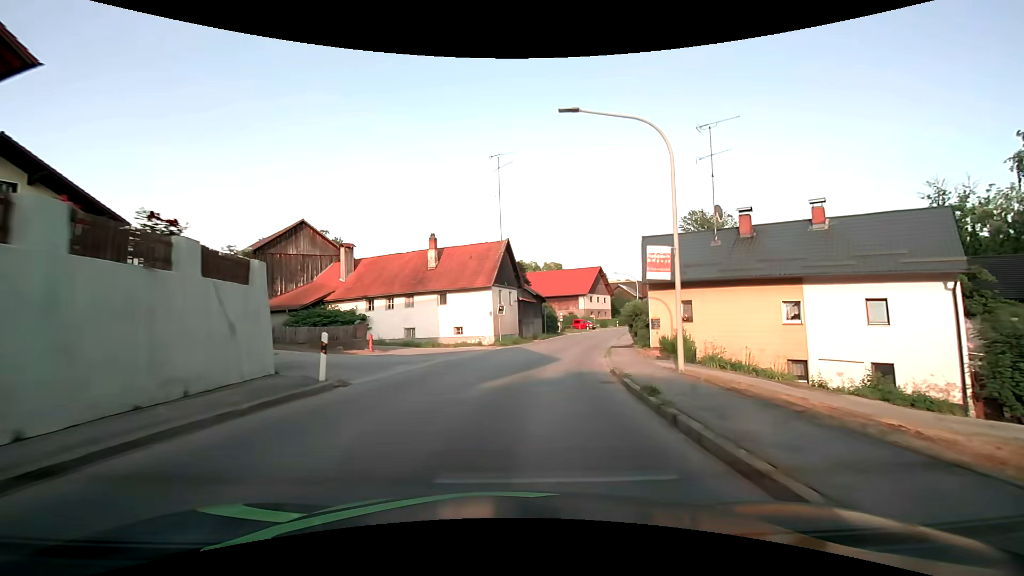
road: secondary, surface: asphalt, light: Day
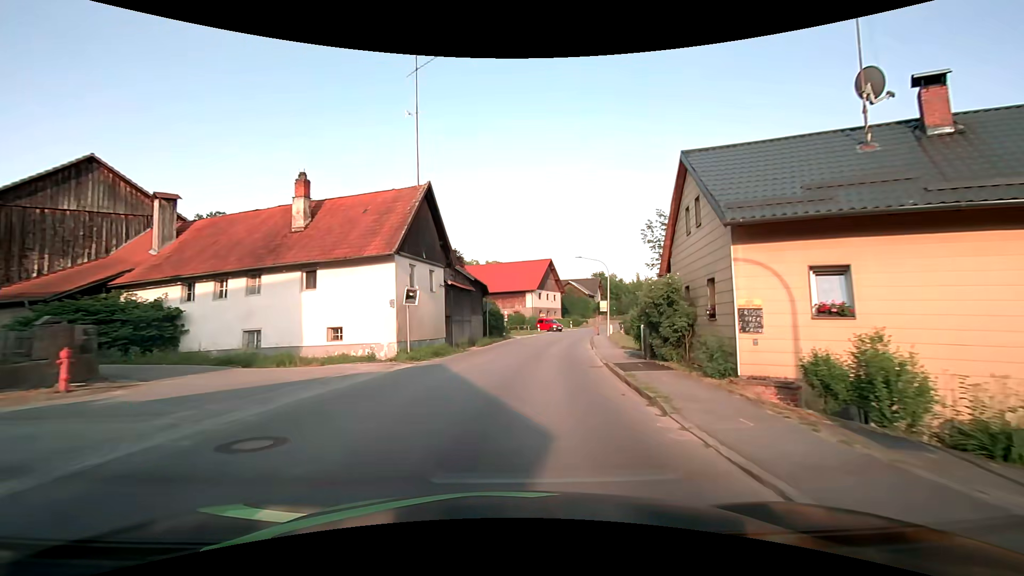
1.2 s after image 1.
(+0.9, +15.2) m; +7°
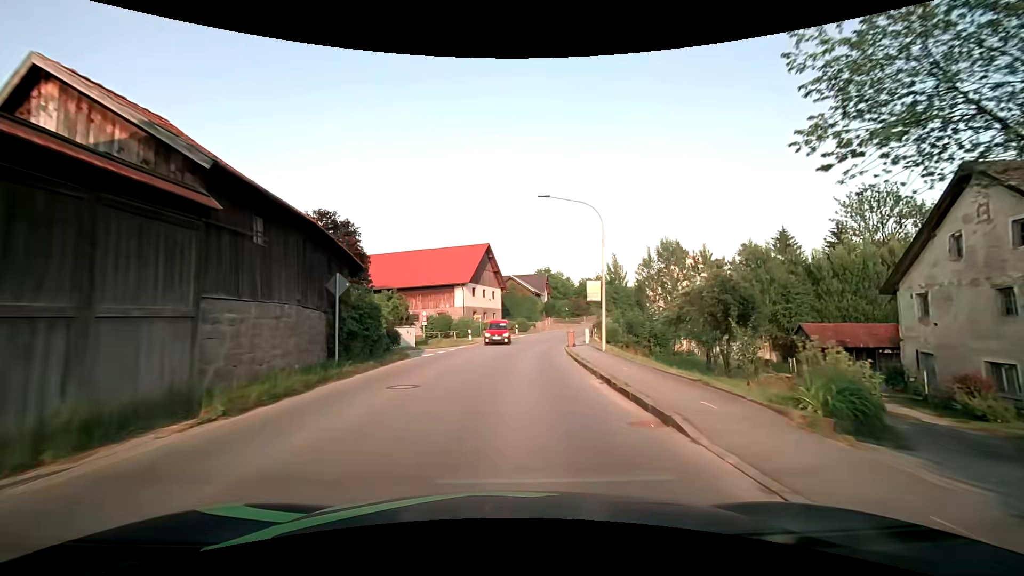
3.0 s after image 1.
(+1.8, +22.8) m; +7°
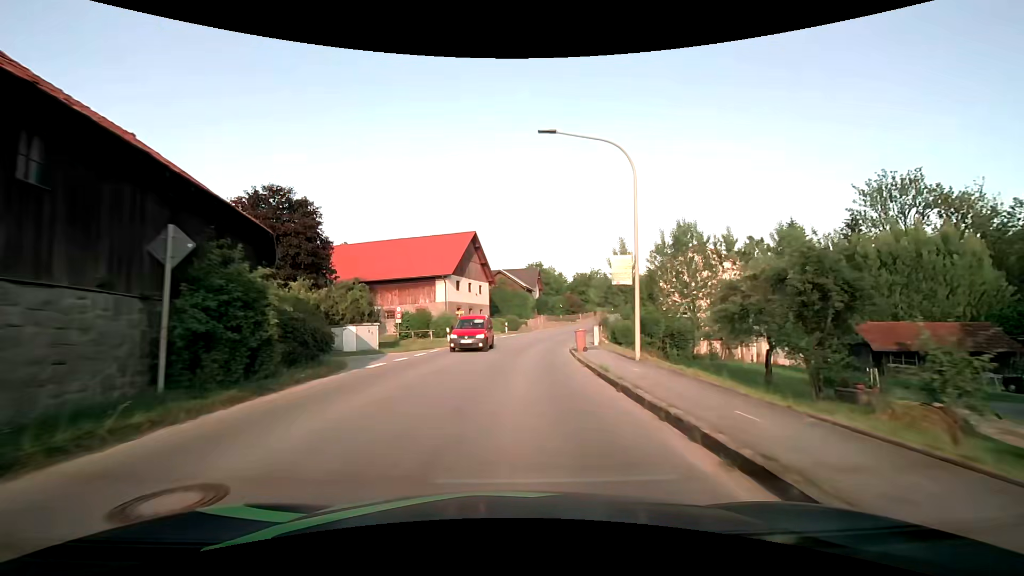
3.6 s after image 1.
(+0.2, +7.6) m; +2°
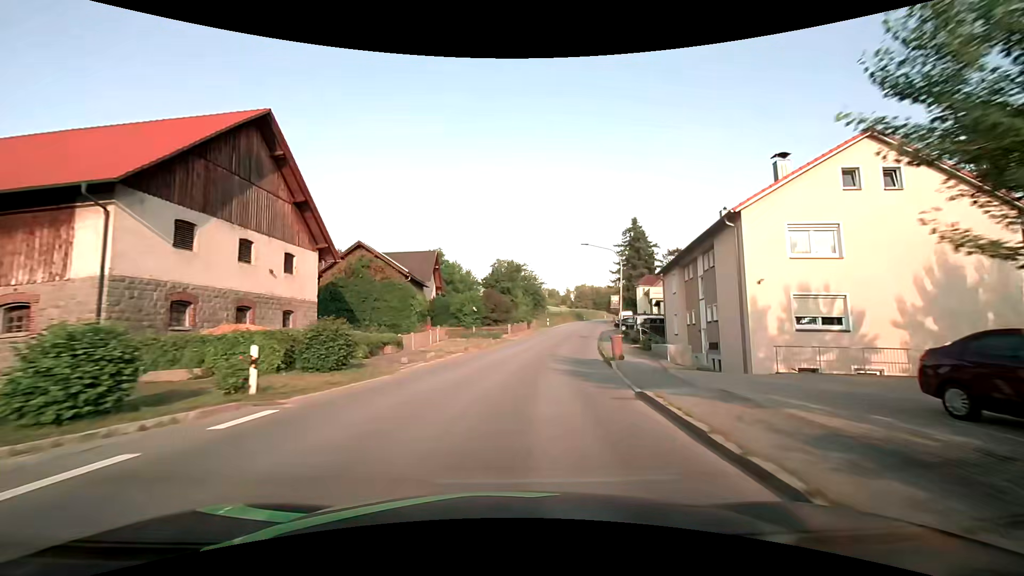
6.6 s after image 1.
(+2.5, +37.7) m; +11°
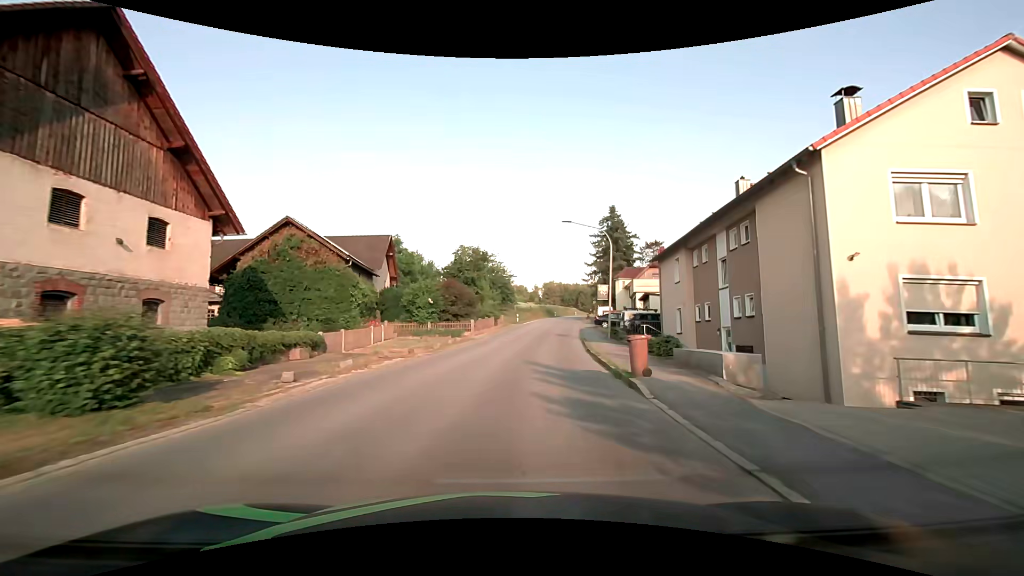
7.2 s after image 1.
(+0.2, +7.5) m; +3°
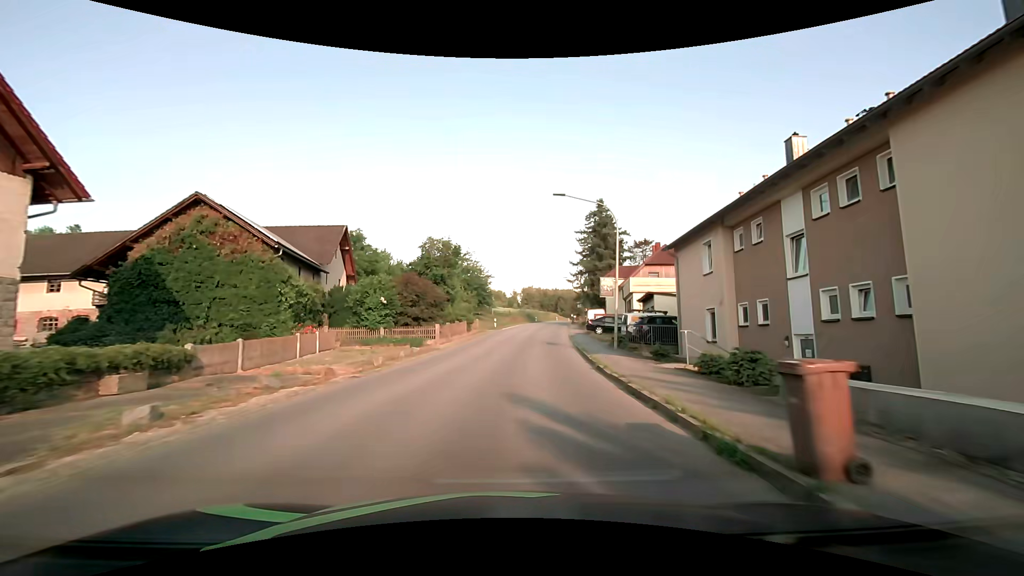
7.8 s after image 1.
(+0.2, +7.5) m; +3°
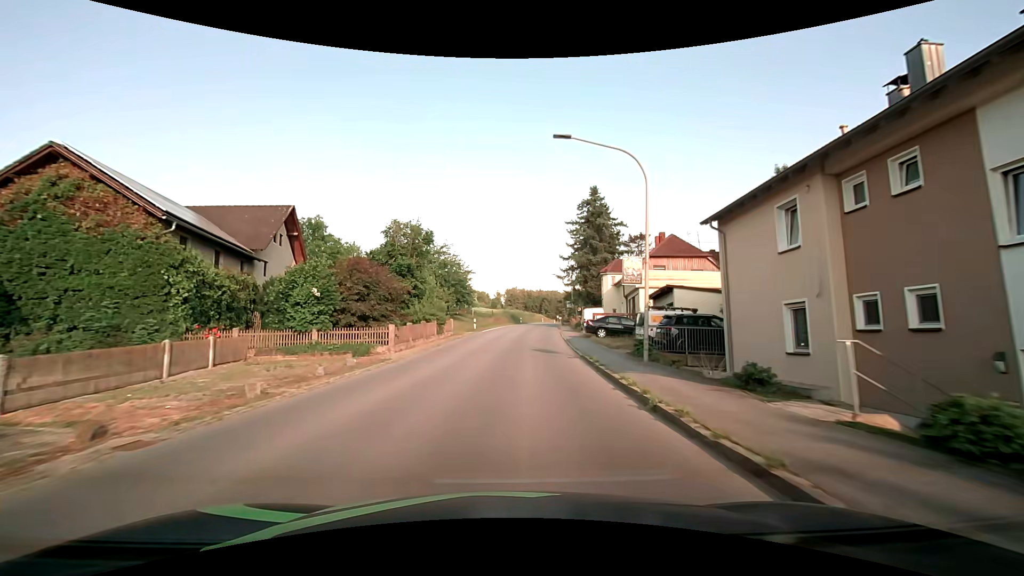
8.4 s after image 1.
(+0.2, +7.5) m; +2°
(0, +10) (+1, +20) (+1, +30) (+2, +40) (+3, +50) (+4, +60) (+5, +70) (+7, +80) (+8, +89) (+10, +99) m
